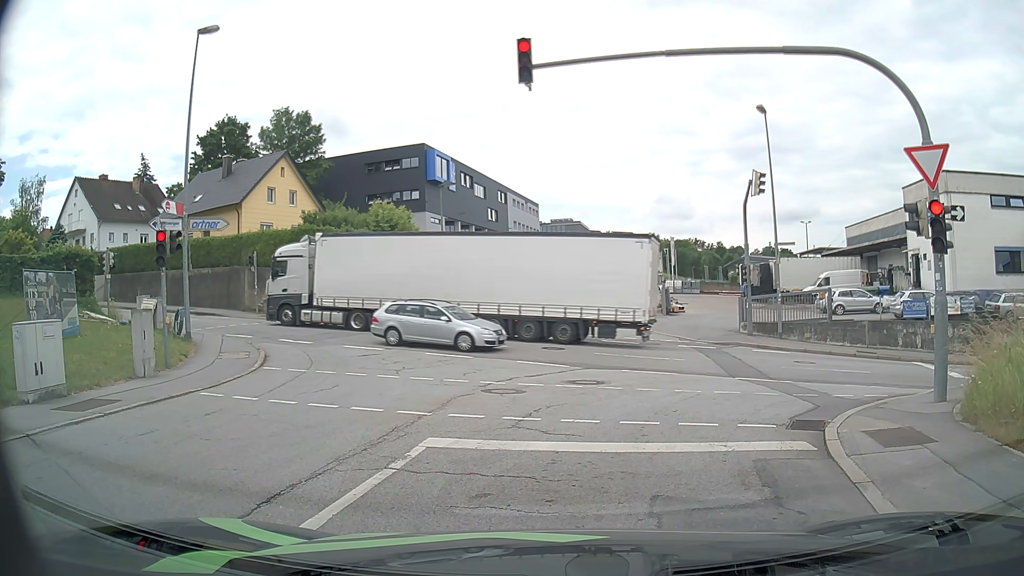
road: residential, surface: asphalt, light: Day
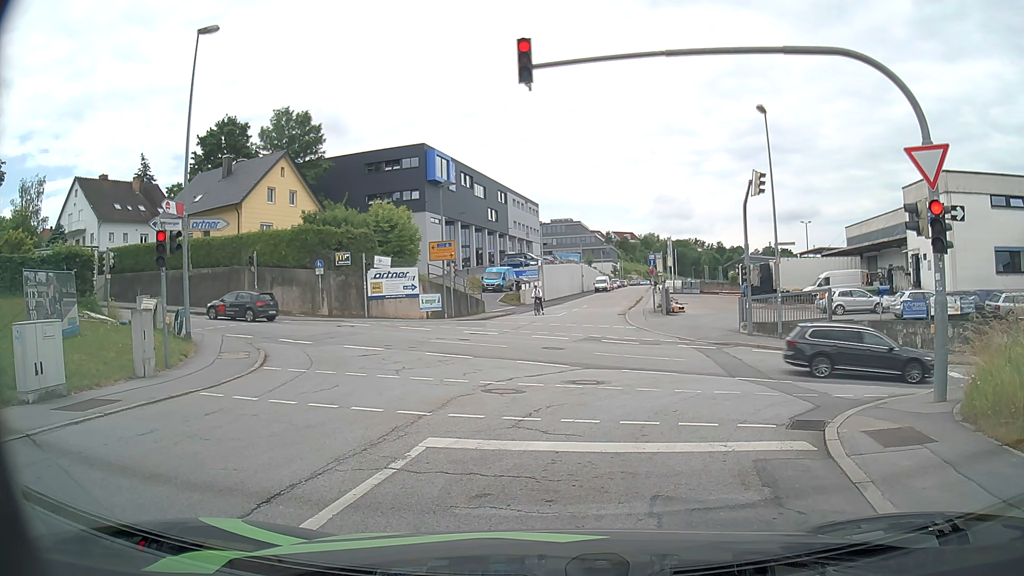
(0.0, 0.0) m; 0°
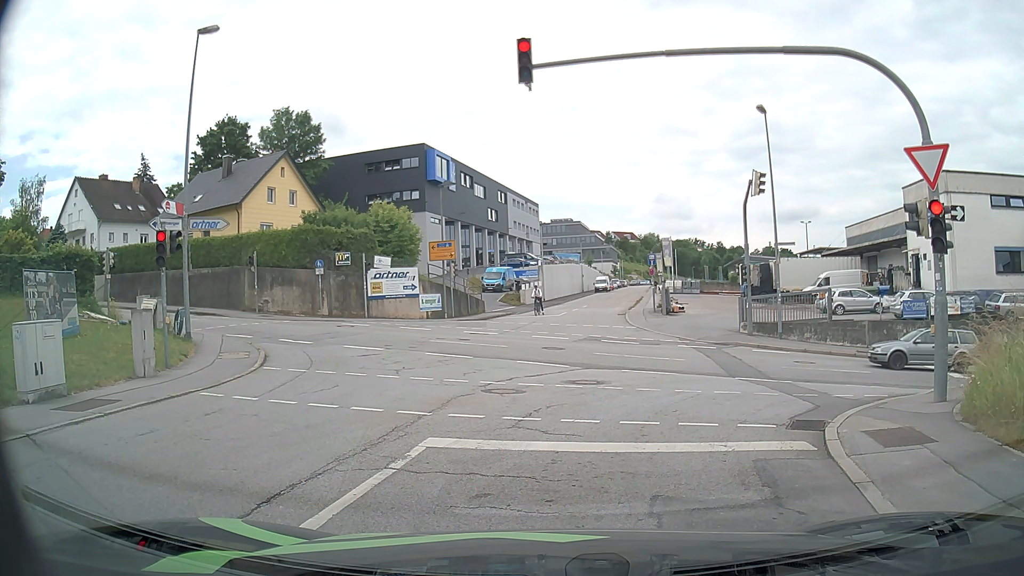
(0.0, 0.0) m; 0°
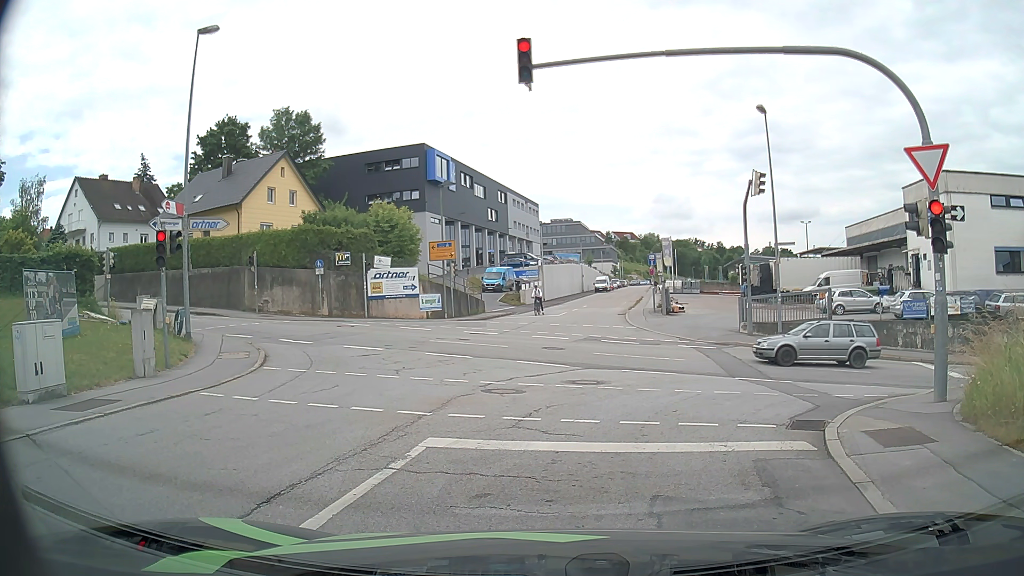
(0.0, 0.0) m; 0°
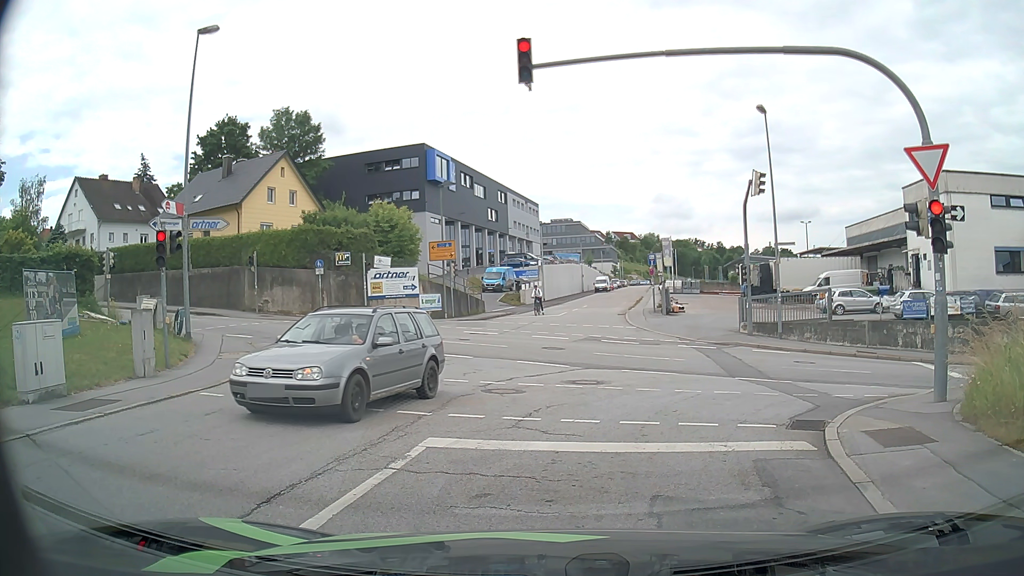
(0.0, 0.0) m; 0°
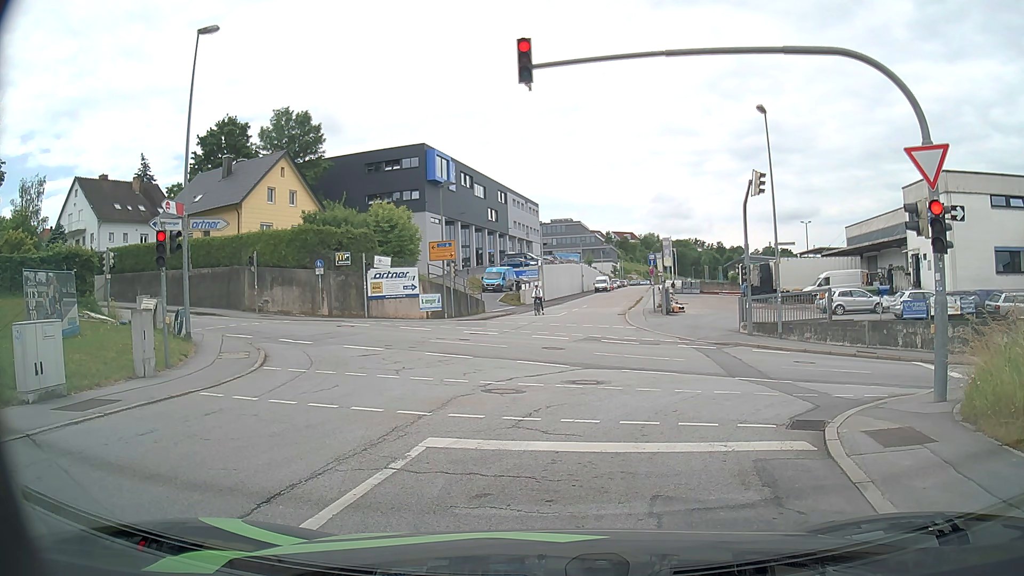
(0.0, 0.0) m; 0°
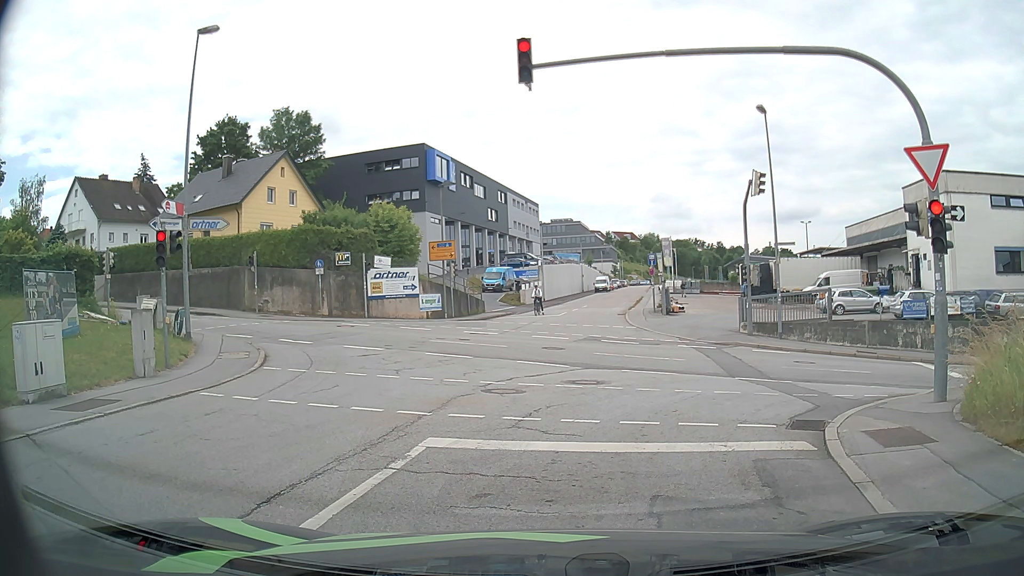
(0.0, 0.0) m; 0°
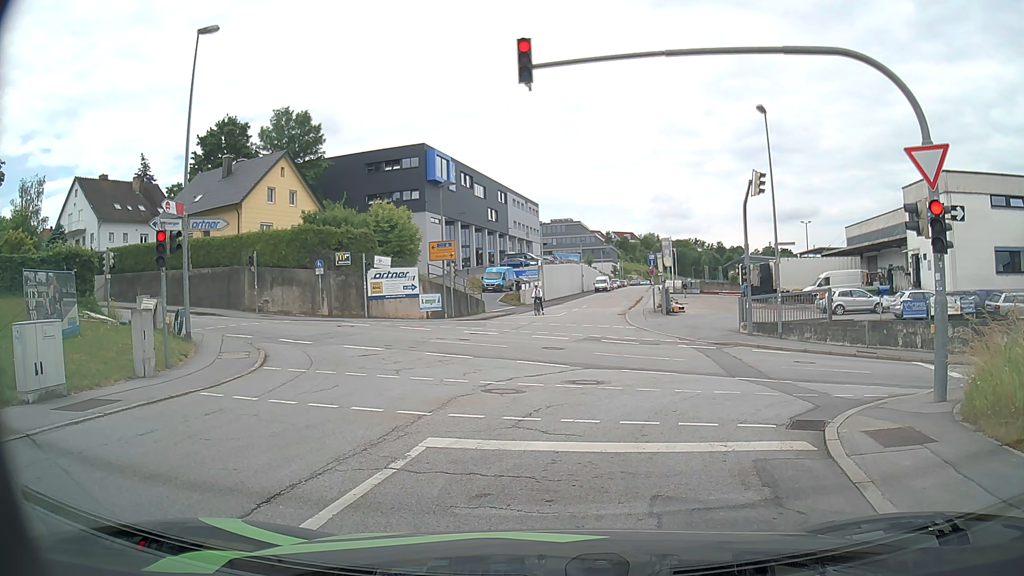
(0.0, 0.0) m; 0°
